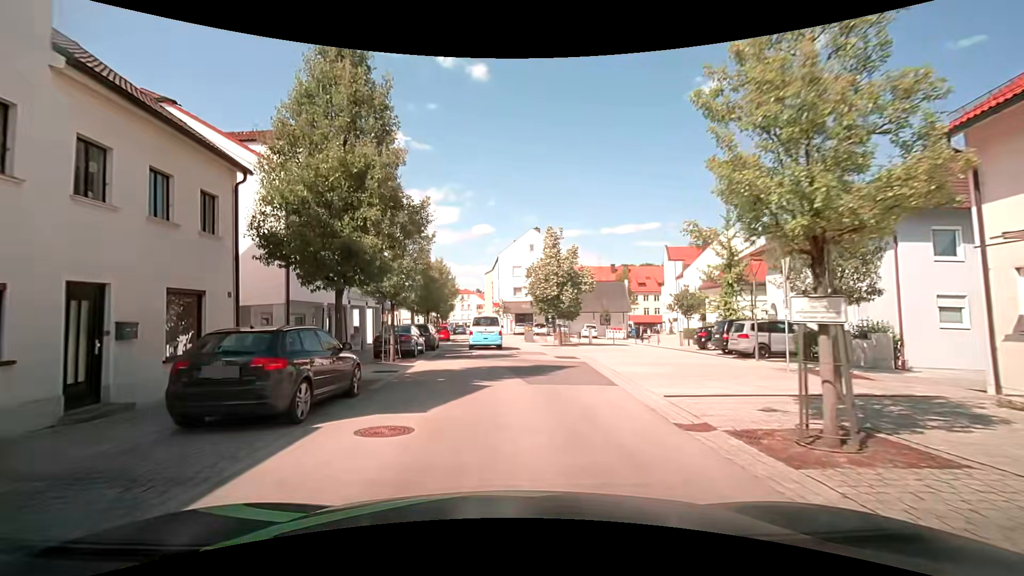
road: residential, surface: asphalt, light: Day
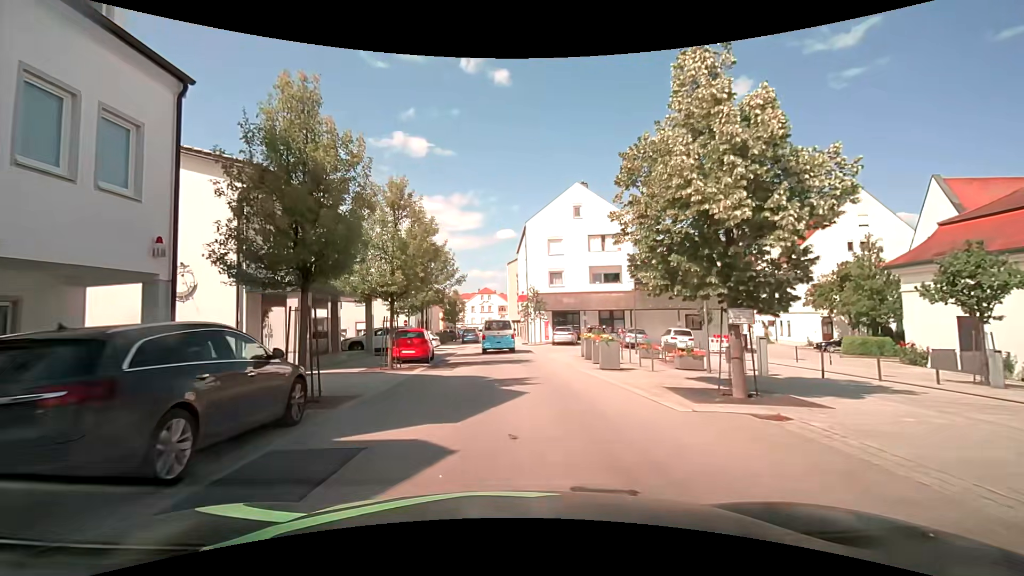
(-1.2, +23.3) m; -4°
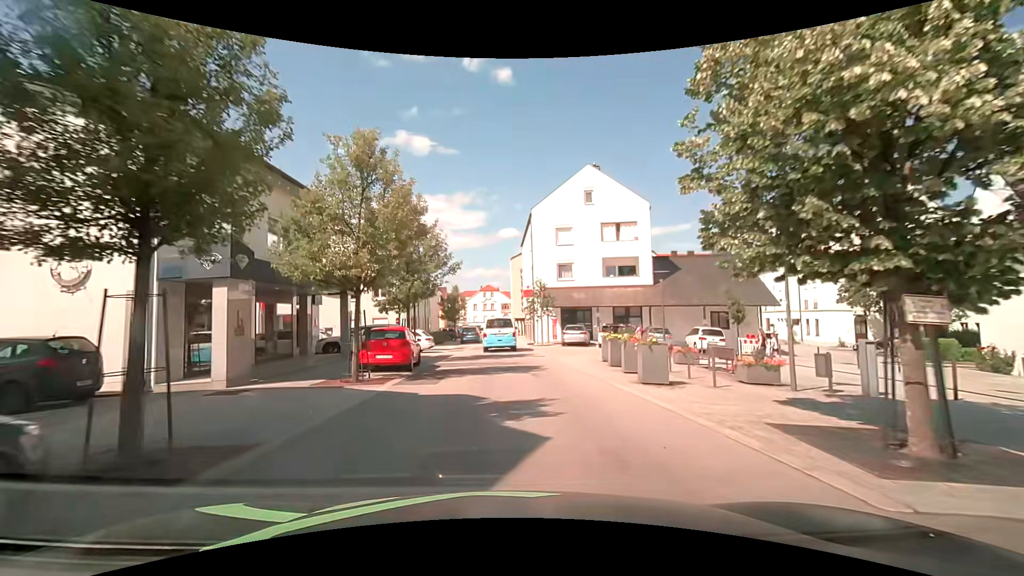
(0.0, +4.5) m; -1°
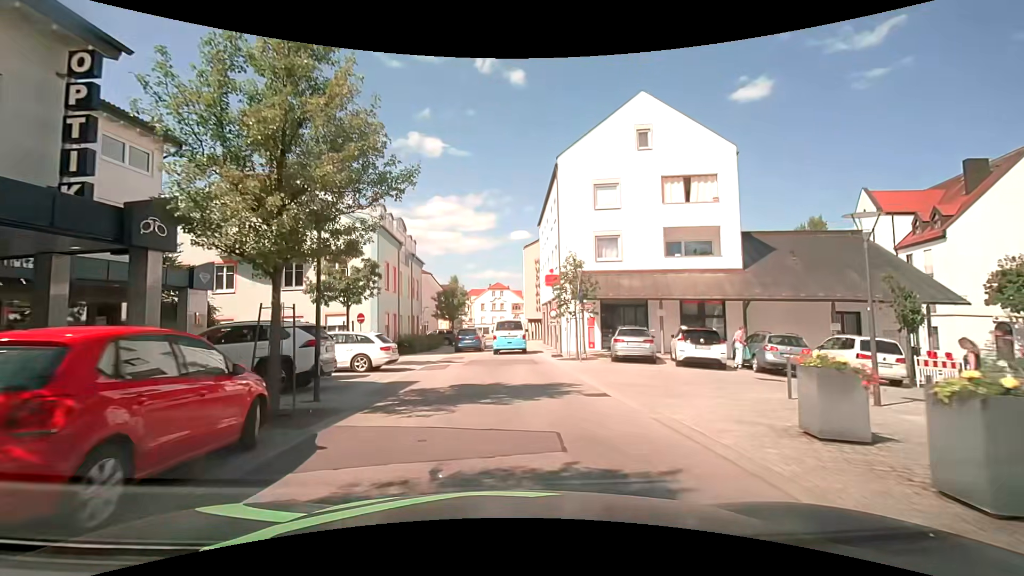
(-0.1, +12.8) m; -1°
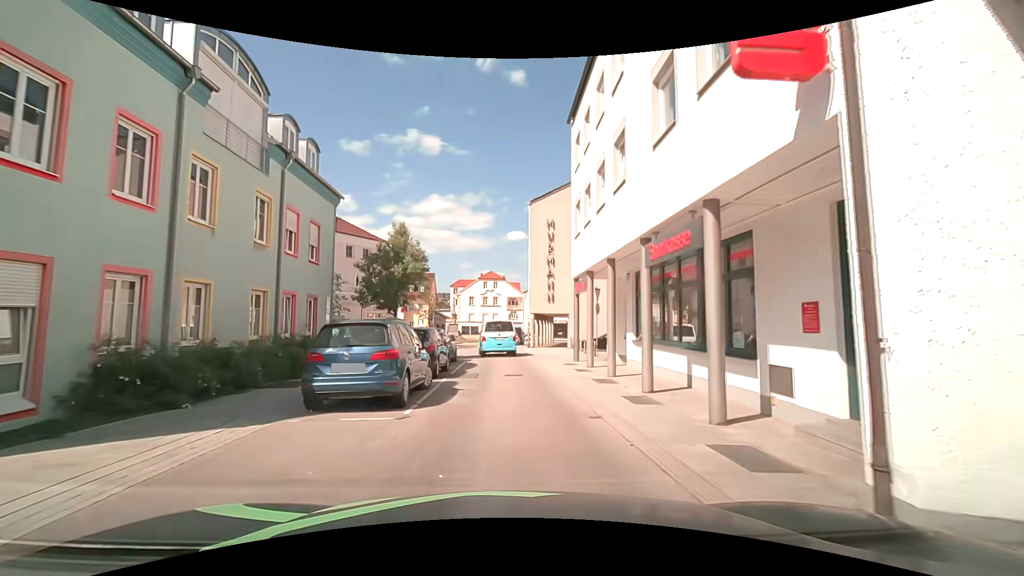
(0.0, +23.5) m; 0°
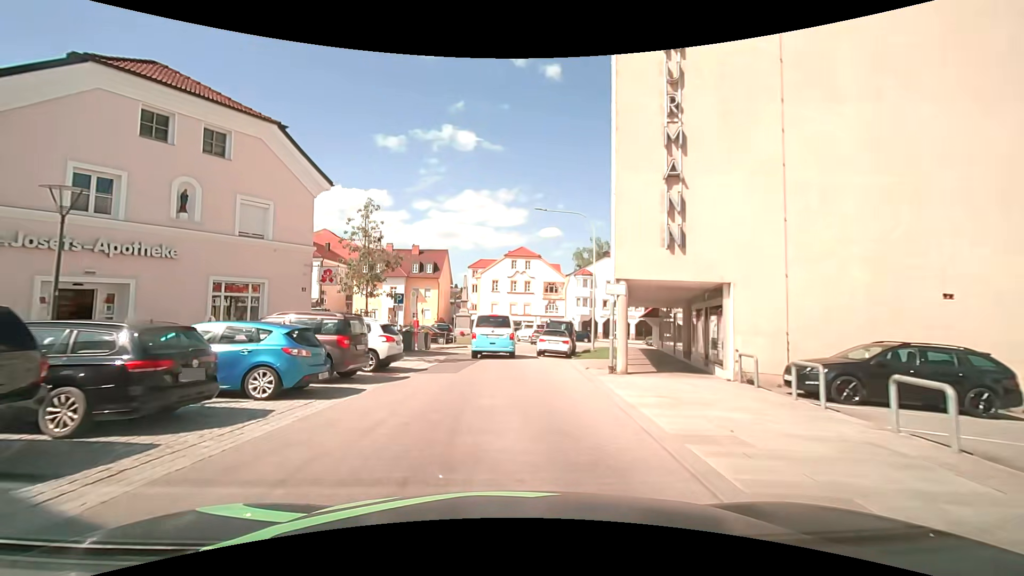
(-0.3, +25.5) m; -3°
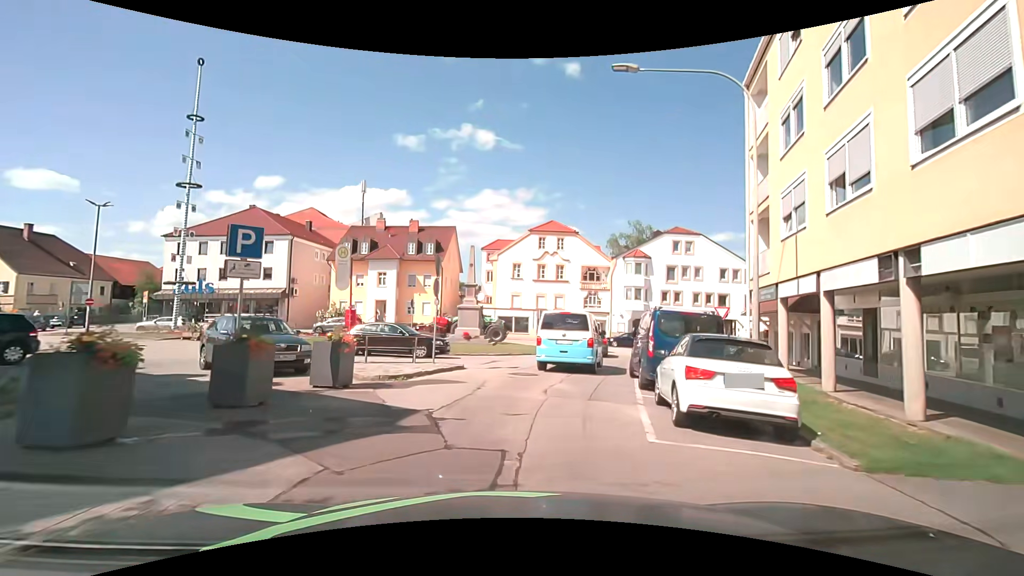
(-0.8, +17.6) m; -3°
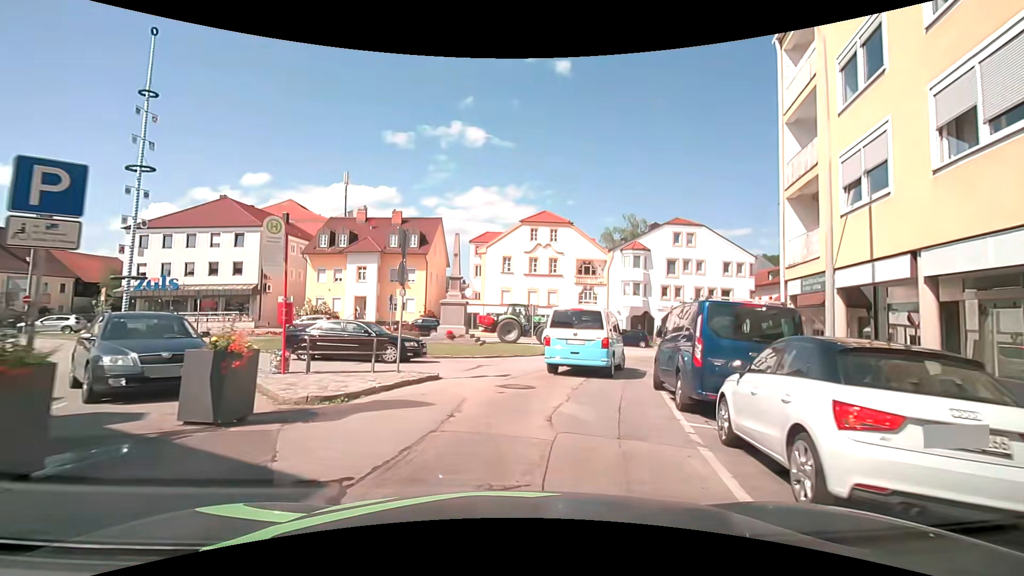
(0.0, +3.5) m; 0°
